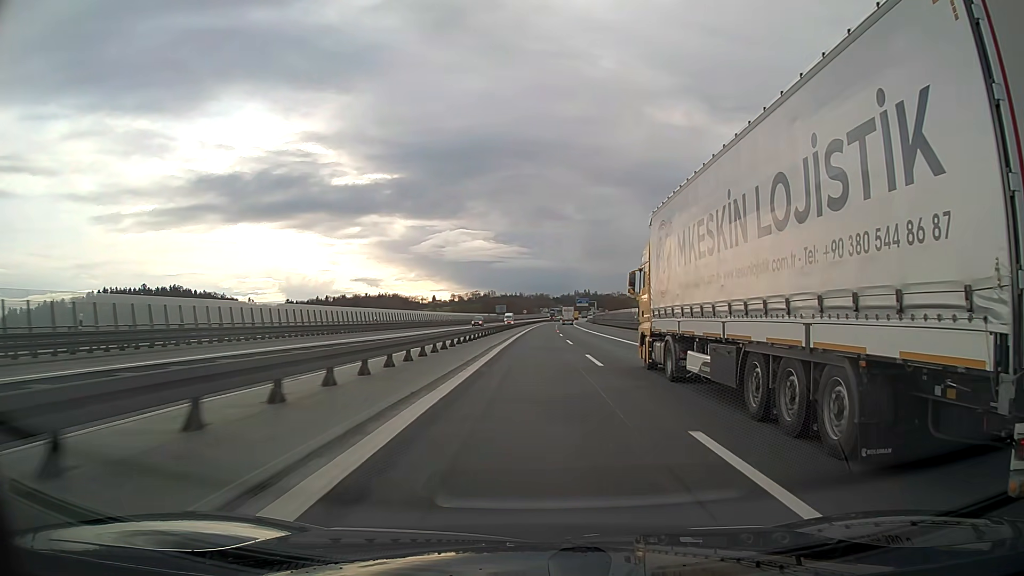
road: motorway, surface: asphalt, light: Day
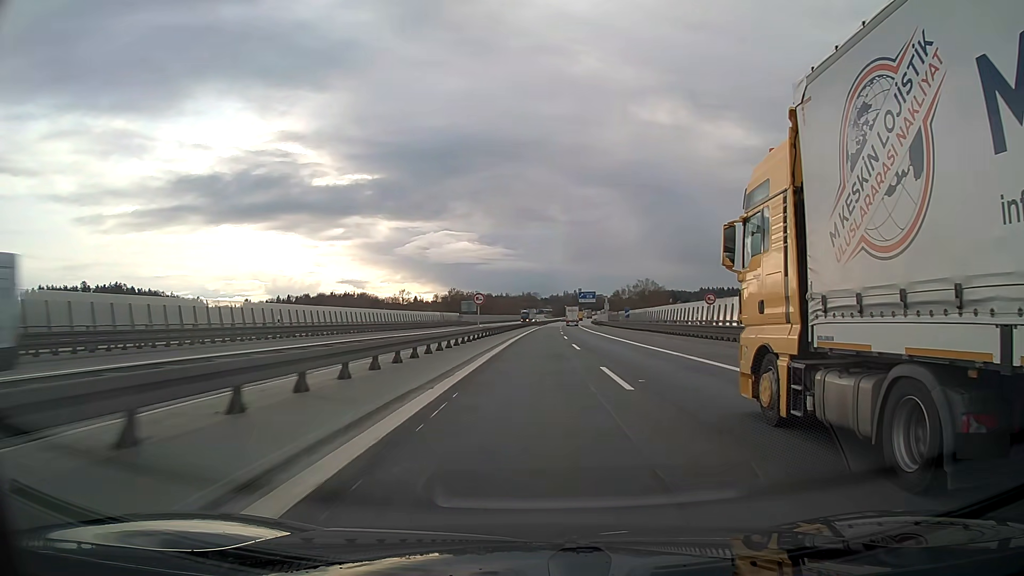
(+0.9, +79.0) m; +1°
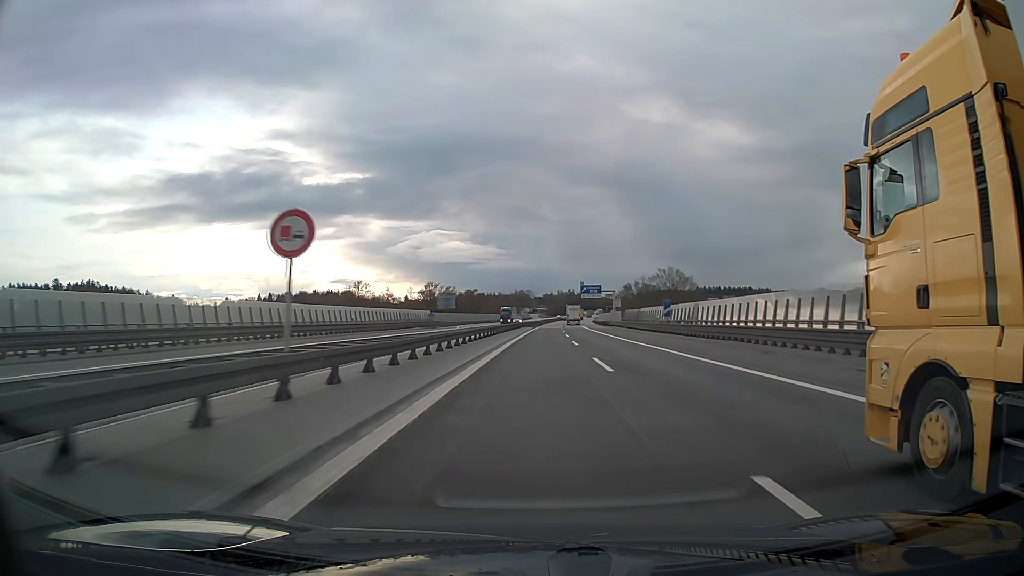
(+0.2, +31.6) m; +1°
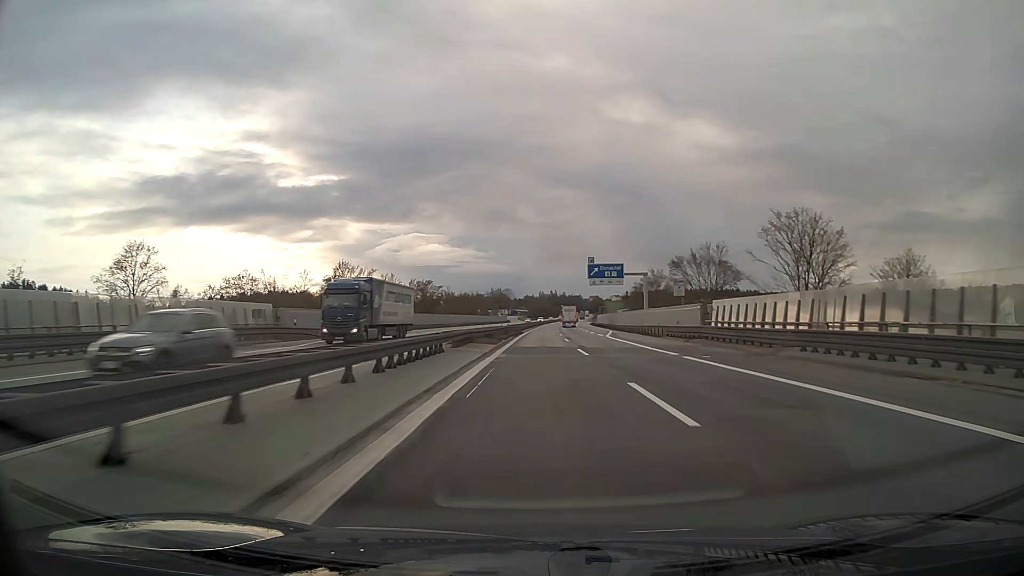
(+1.2, +63.1) m; +2°
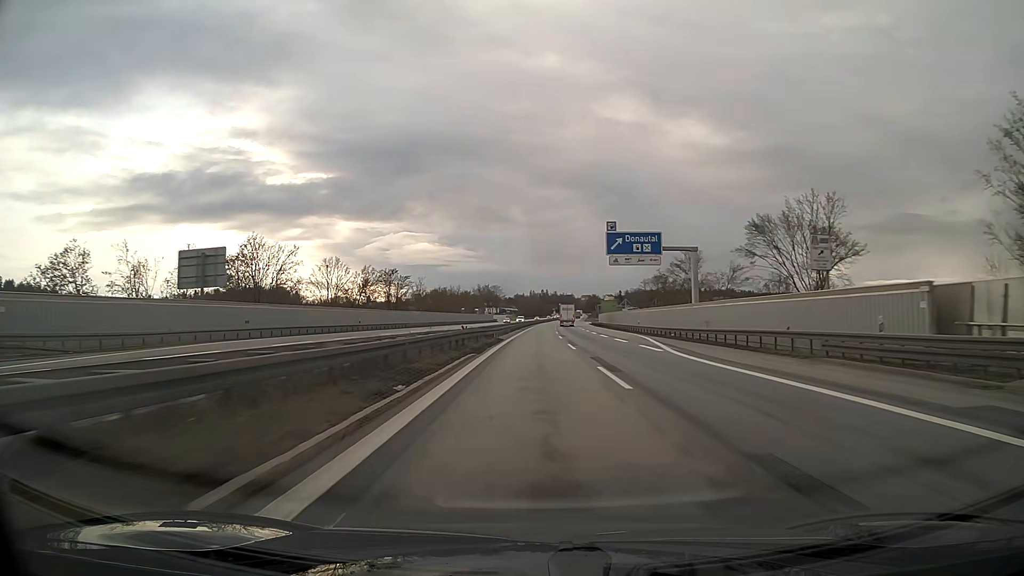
(+0.2, +31.5) m; +1°
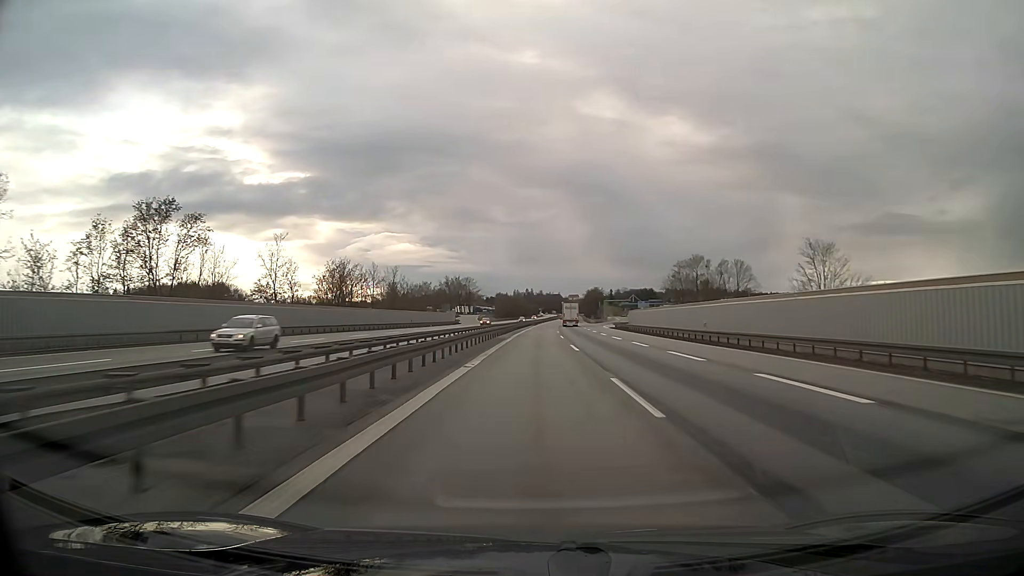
(+0.9, +79.1) m; +1°
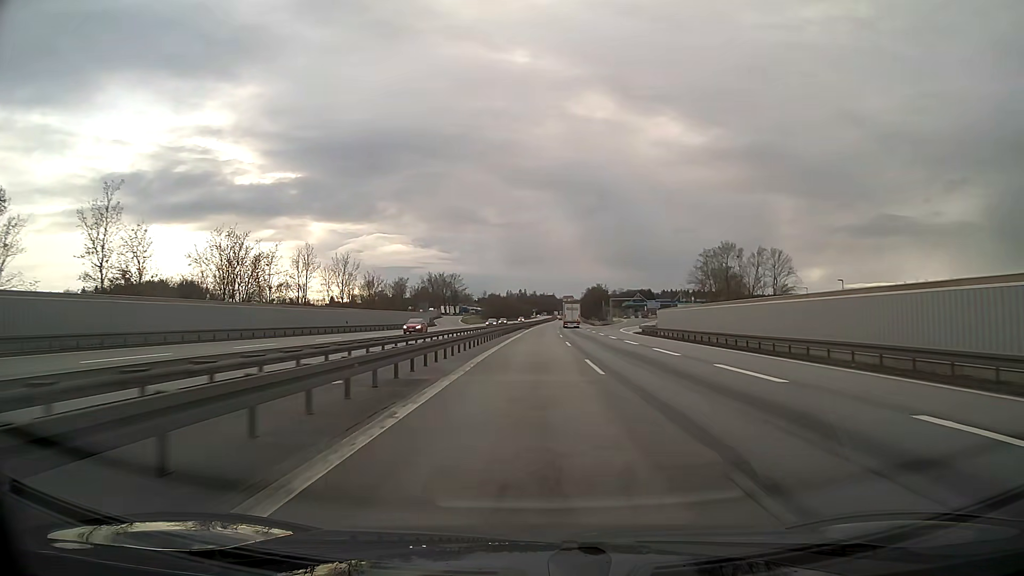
(+0.2, +31.5) m; +1°
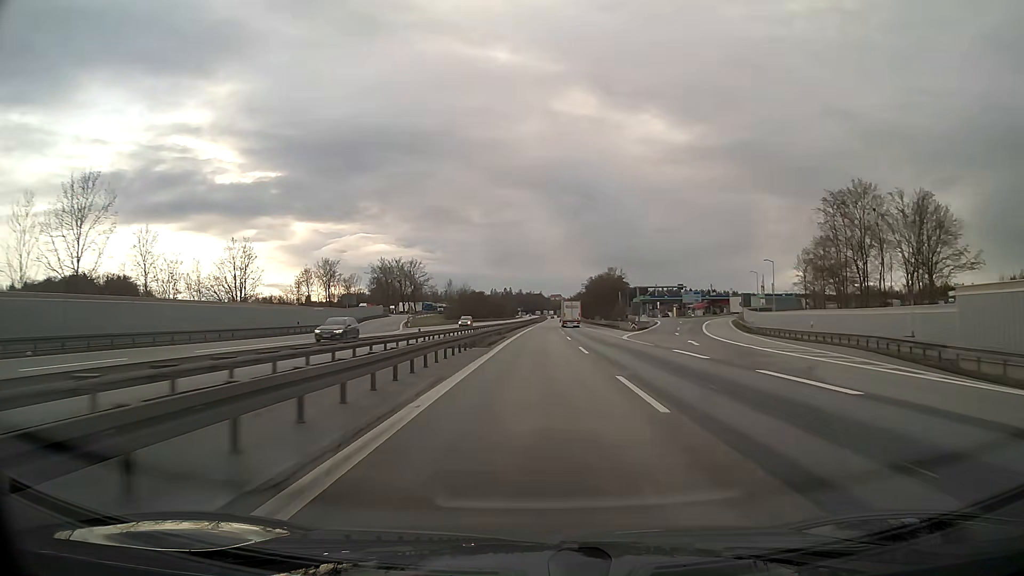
(+0.6, +63.1) m; +1°
